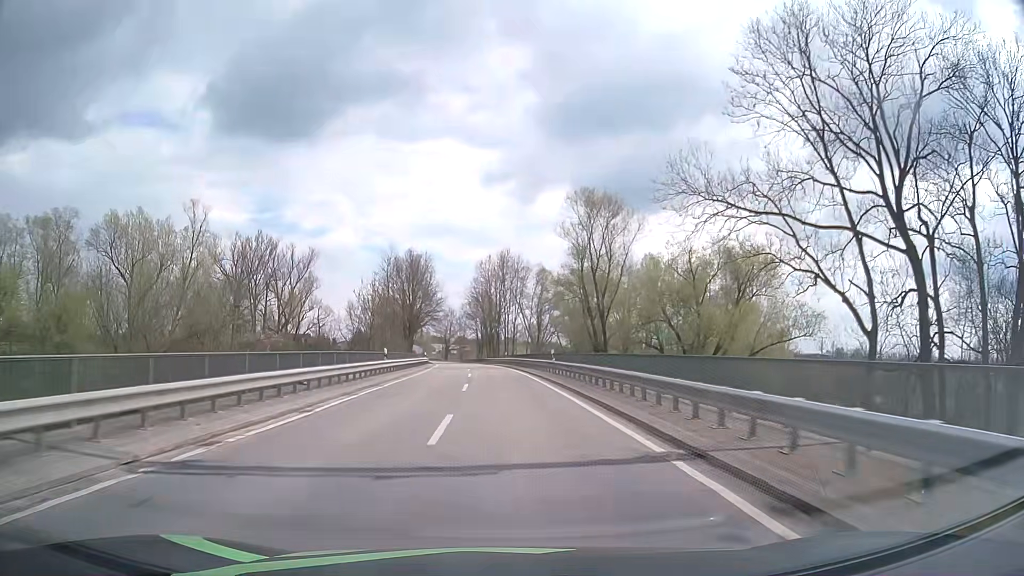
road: tertiary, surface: asphalt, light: Day
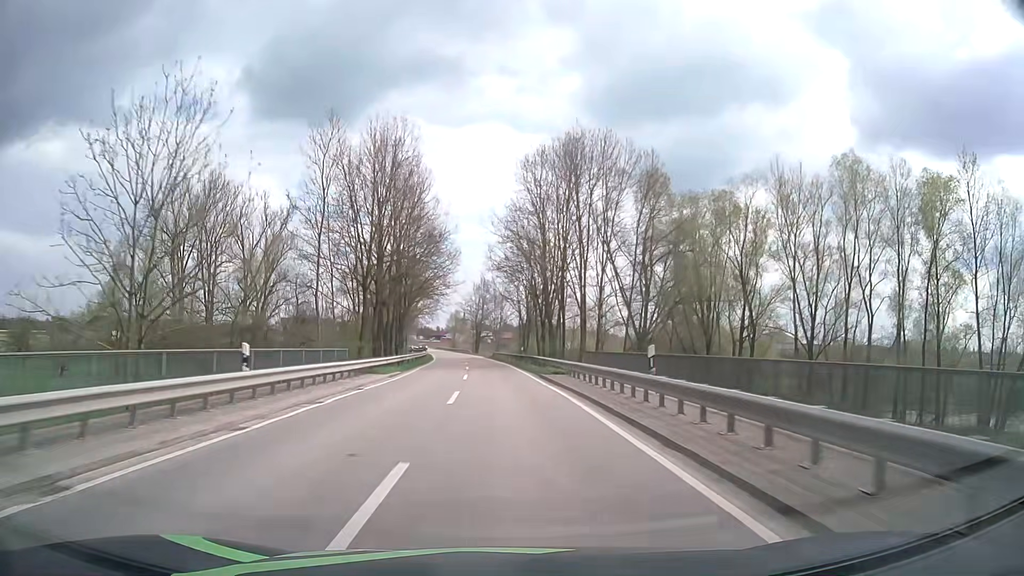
(-1.9, +54.1) m; -4°
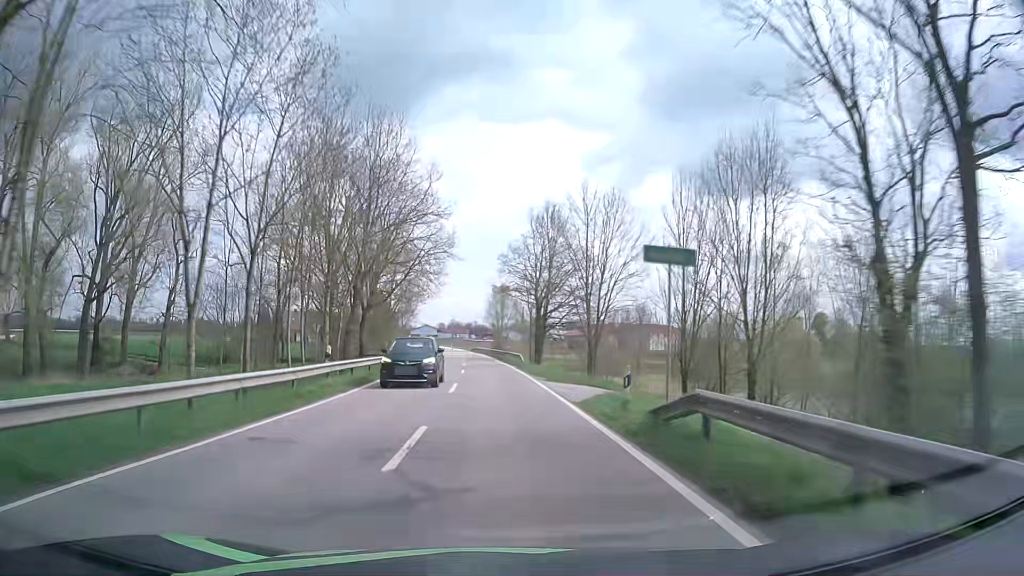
(-3.0, +68.4) m; -5°
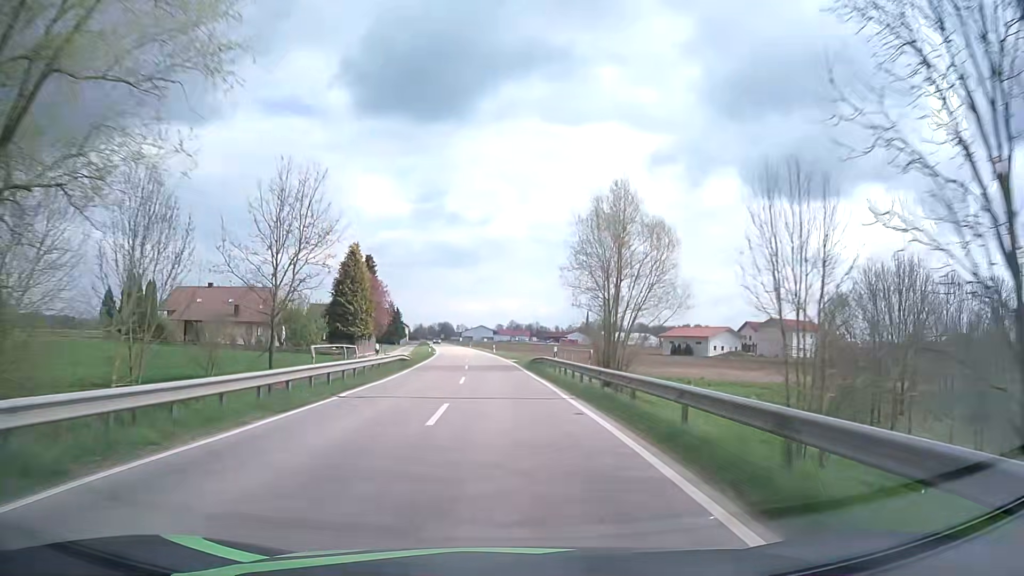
(-3.5, +68.8) m; -5°
